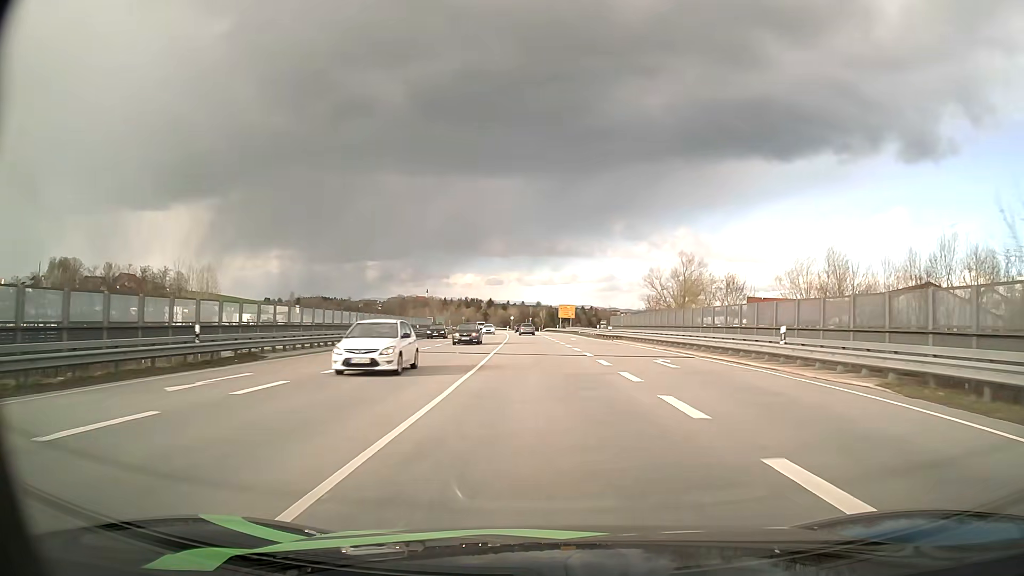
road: primary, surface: asphalt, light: Day
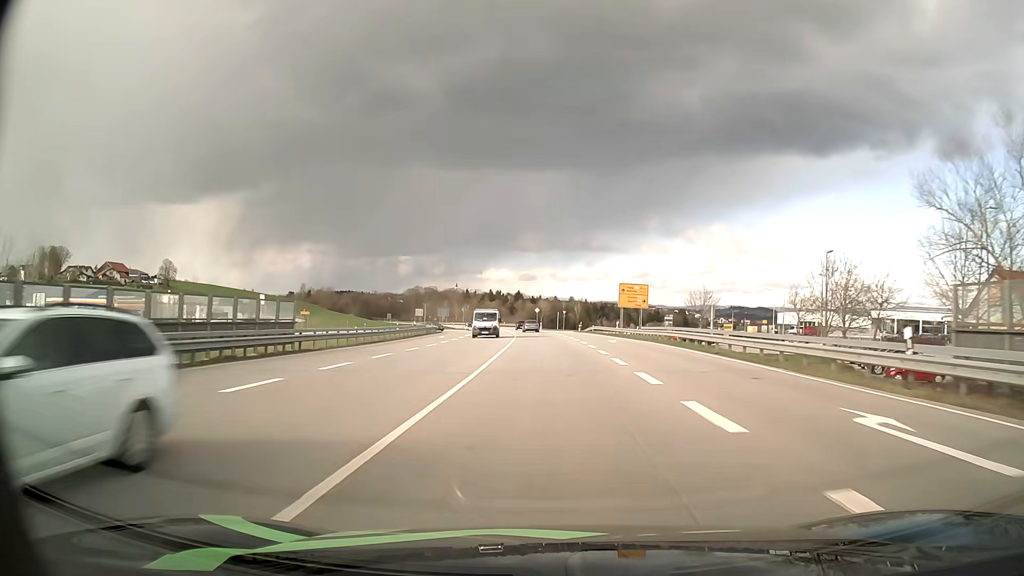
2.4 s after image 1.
(-1.6, +55.1) m; -3°
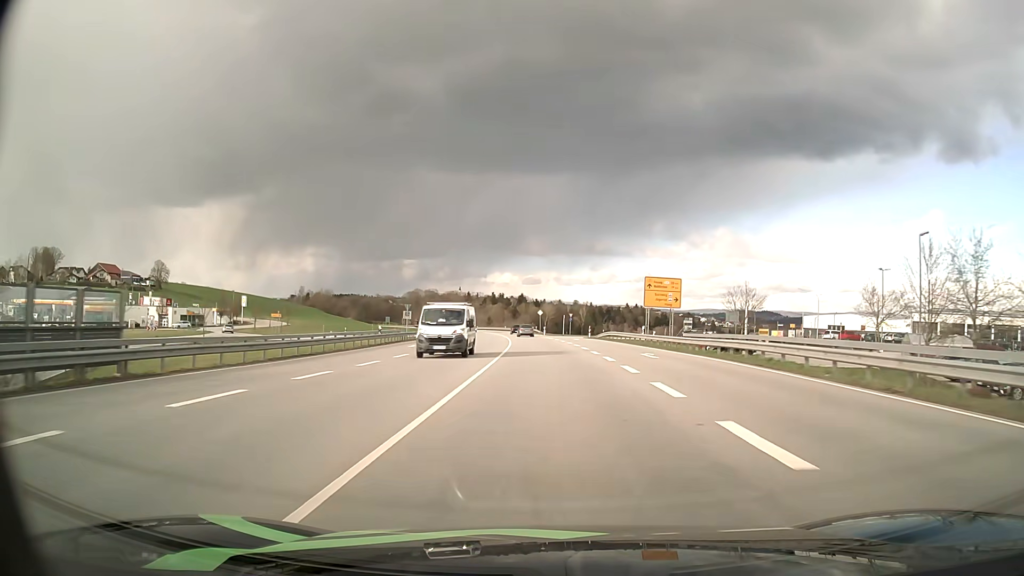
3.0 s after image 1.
(-0.1, +14.1) m; -1°
(0, +10) (0, +20) (0, +30) (0, +40) (-1, +50) (-1, +60) (-2, +70) (-3, +80) (-4, +90) (-5, +100) m
